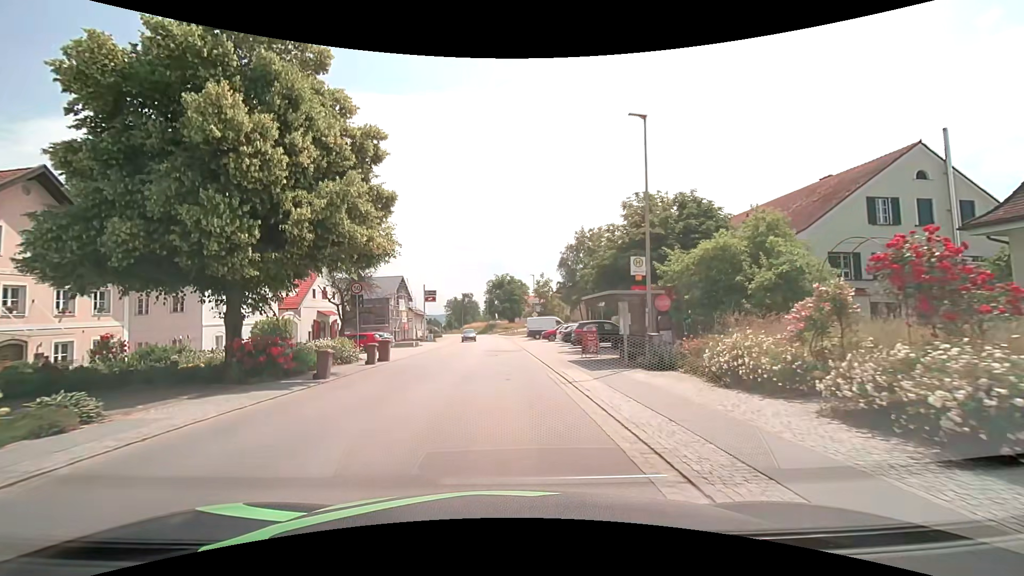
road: secondary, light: Day
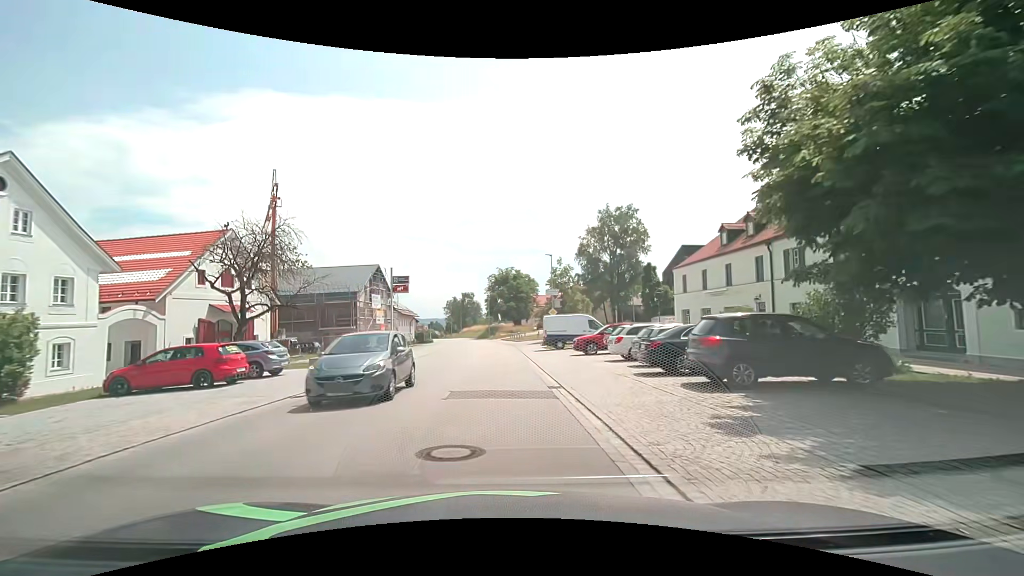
(-0.1, +20.1) m; -1°
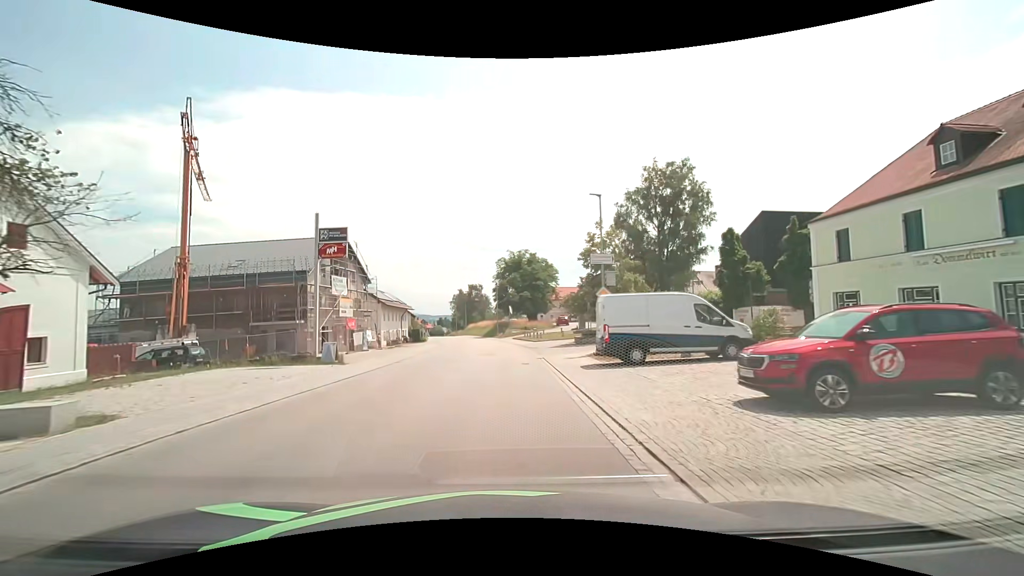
(-0.2, +19.2) m; -1°
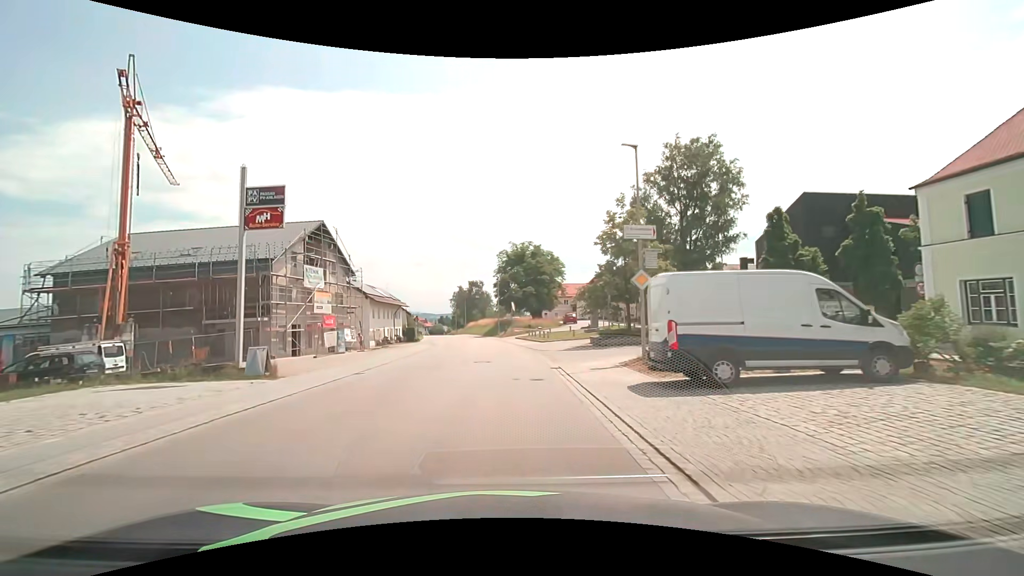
(0.0, +6.9) m; 0°
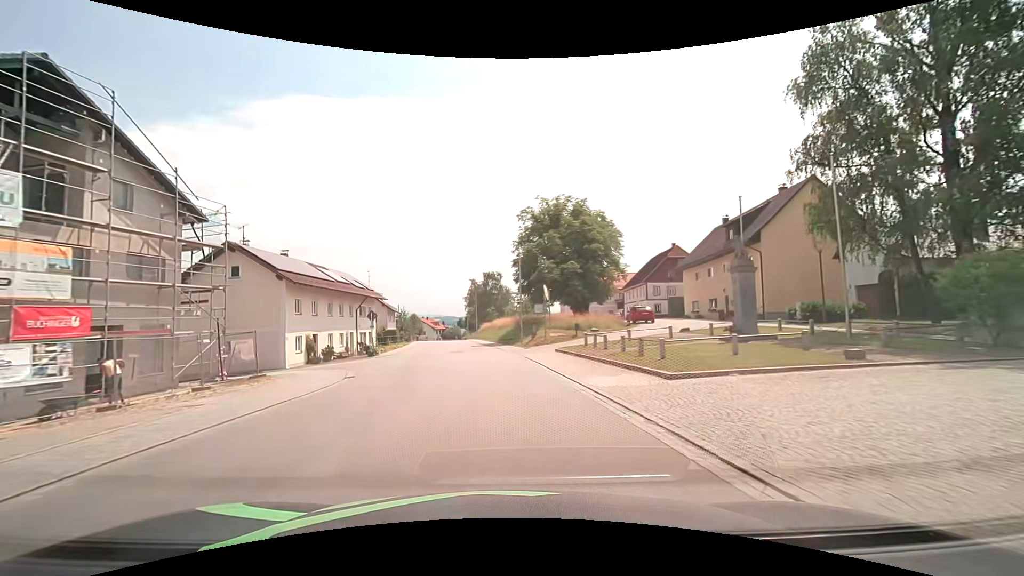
(-0.4, +28.7) m; -3°
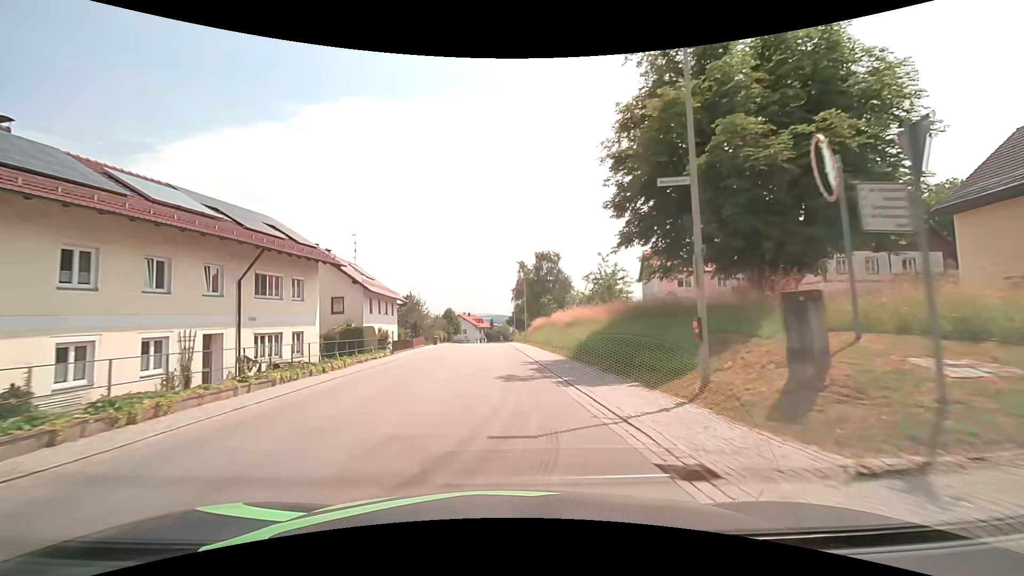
(-1.4, +29.5) m; -6°
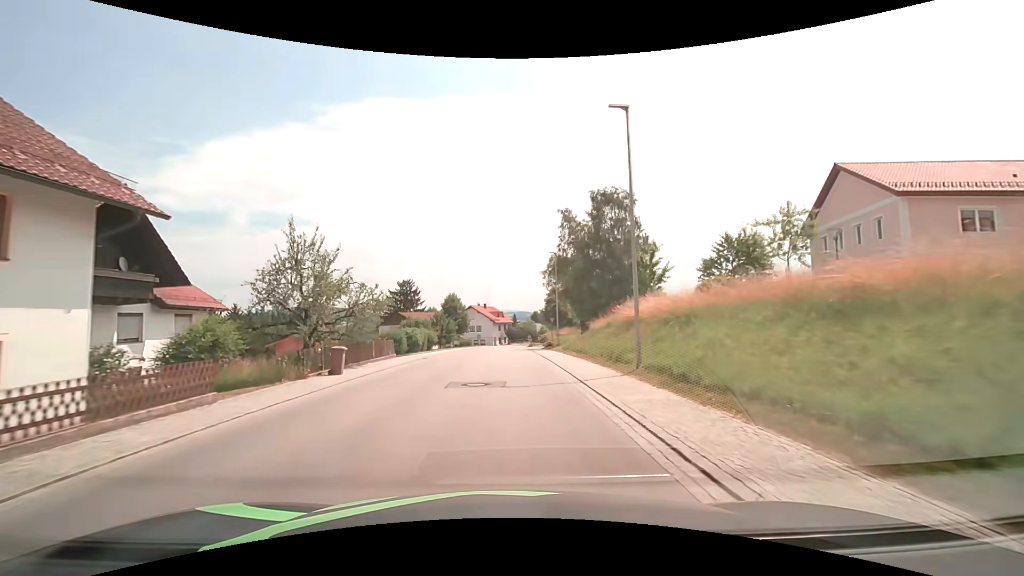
(-1.3, +37.5) m; -3°
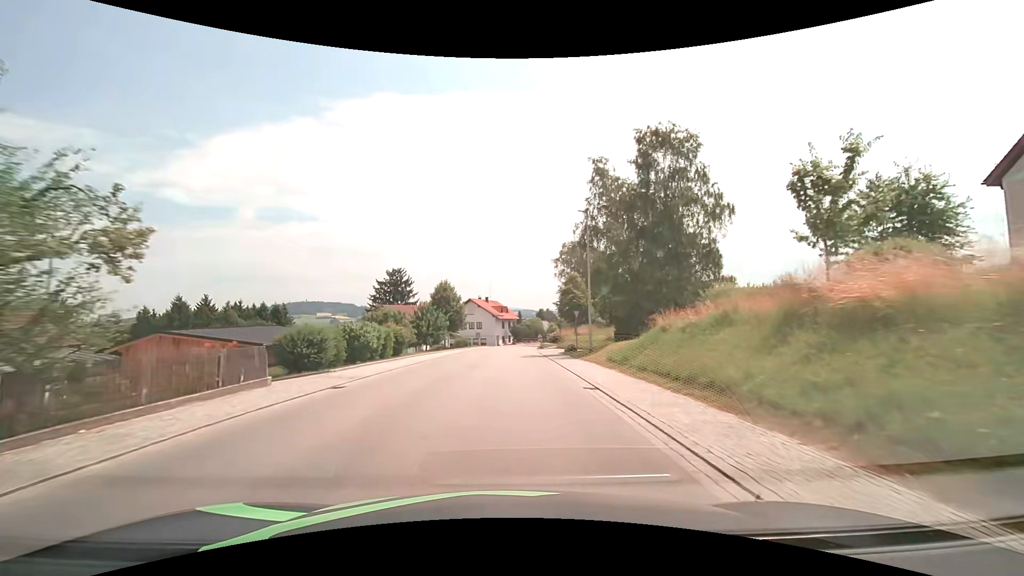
(-0.1, +15.2) m; -1°
(0, +10) (0, +20) (0, +30) (0, +40) (0, +50) (+1, +60) (+2, +70) (+4, +80) (+6, +89) (+10, +99) m
